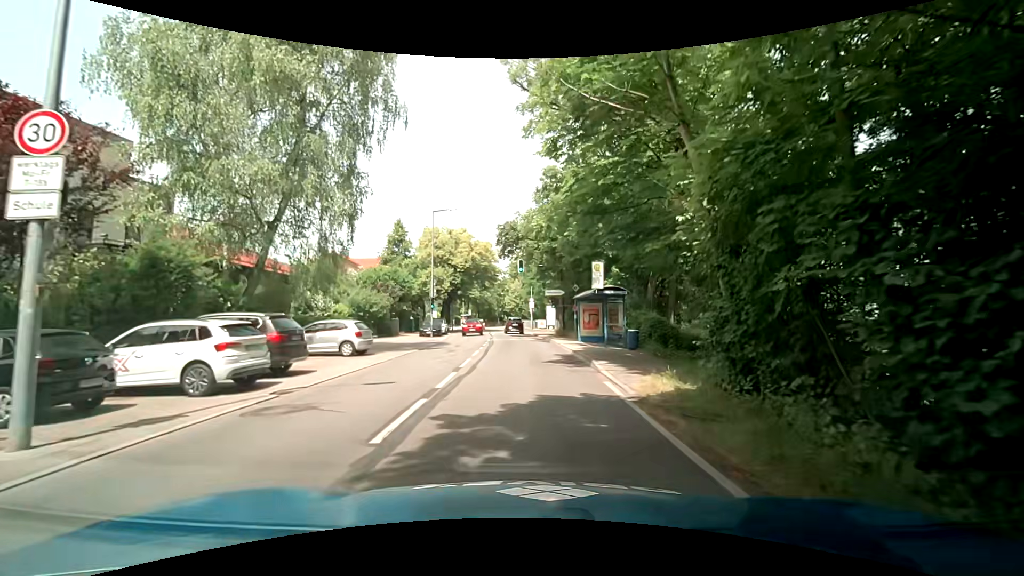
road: secondary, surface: asphalt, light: Day
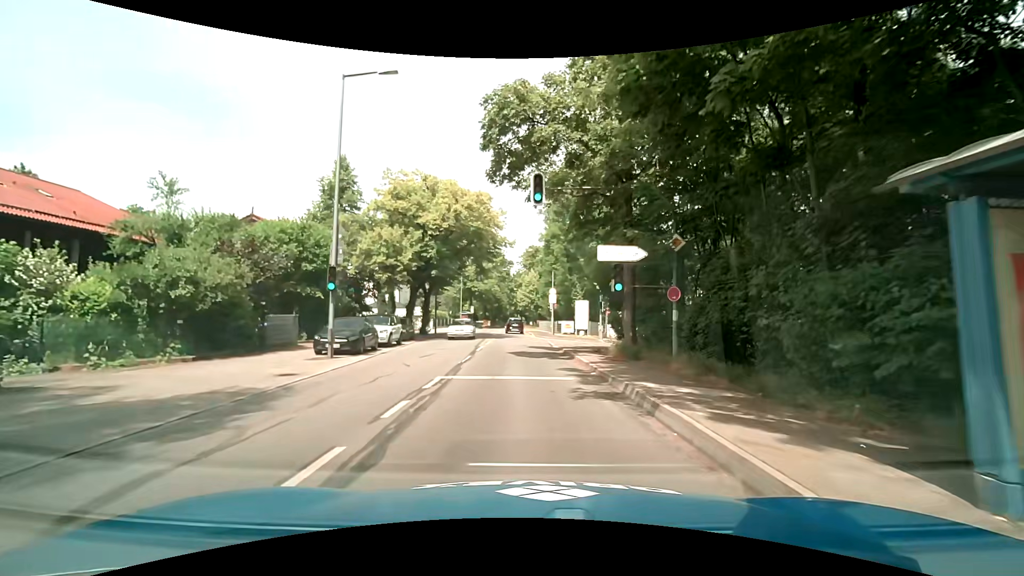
(-0.6, +22.9) m; -3°
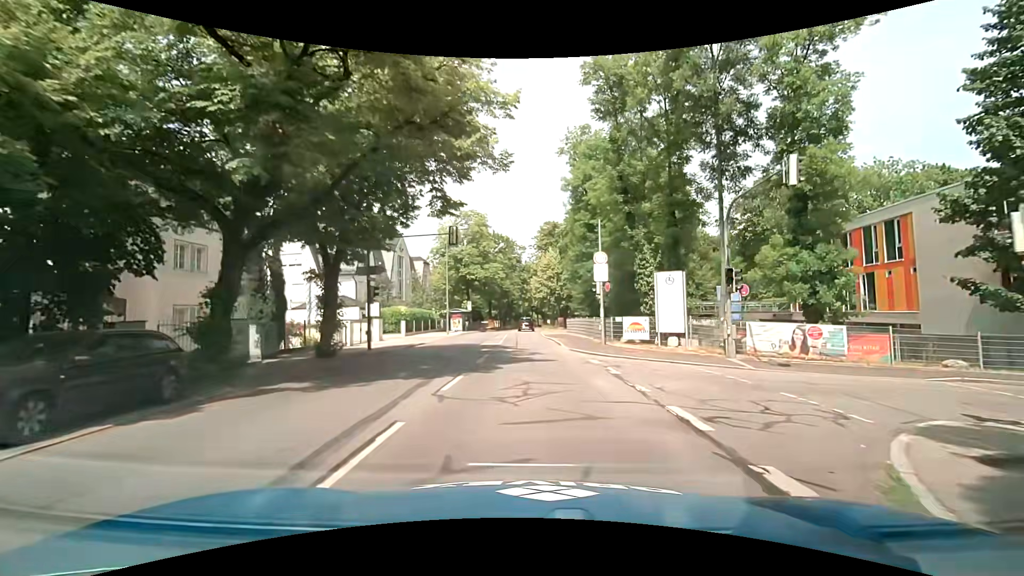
(-0.4, +24.2) m; -1°
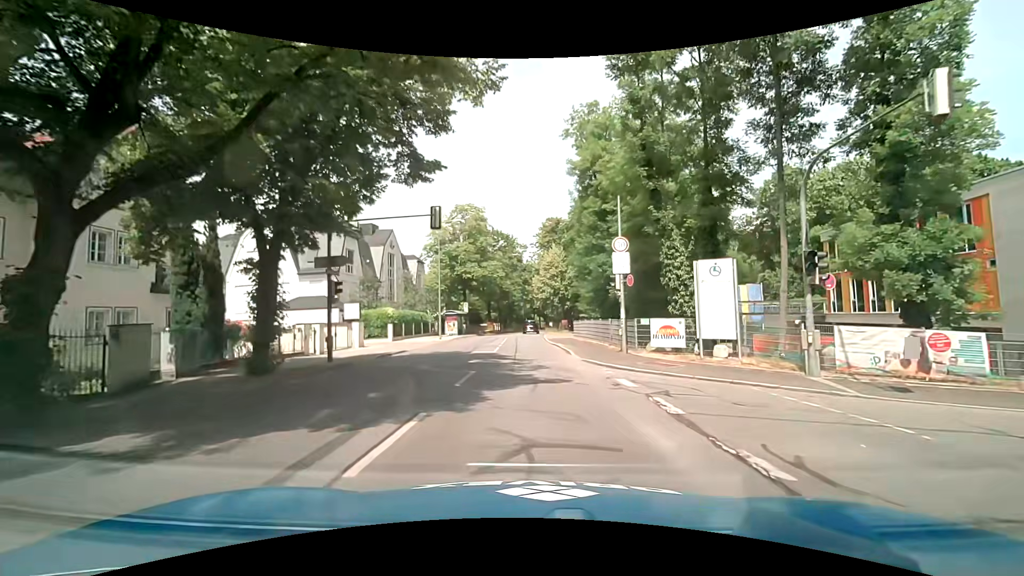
(0.0, +5.0) m; -1°
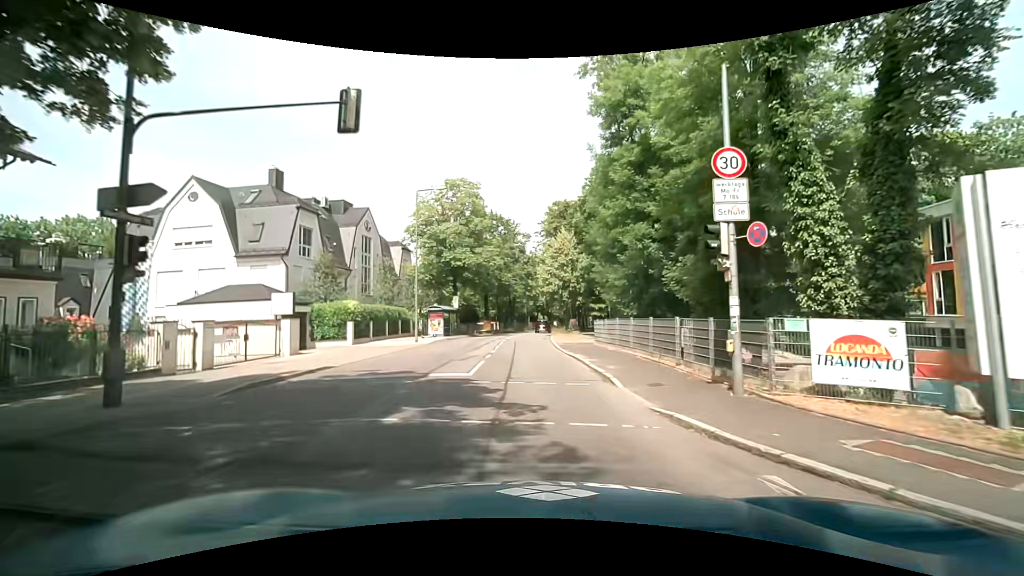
(0.0, +10.2) m; 0°
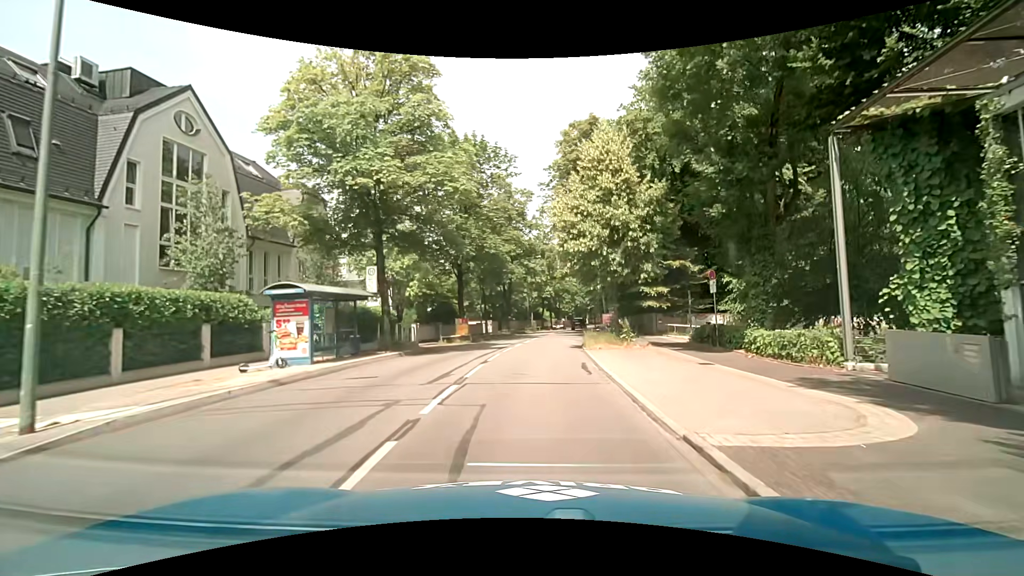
(-0.5, +26.0) m; 0°
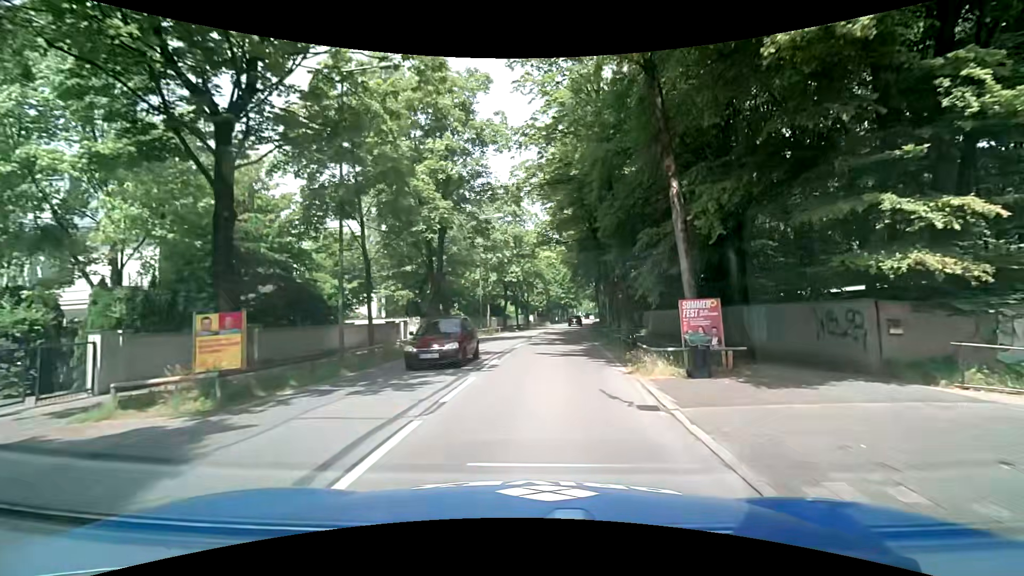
(+0.6, +26.1) m; +3°
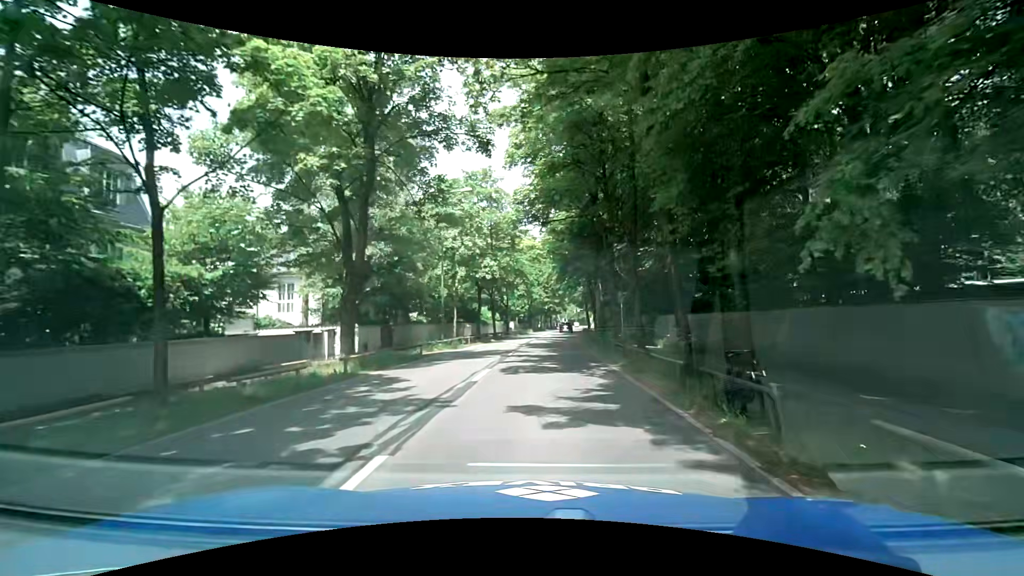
(+0.3, +10.4) m; +2°
(0, +10) (0, +20) (+1, +30) (+2, +40) (+3, +50) (+4, +60) (+5, +70) (+6, +80) (+7, +90) (+9, +100) m
